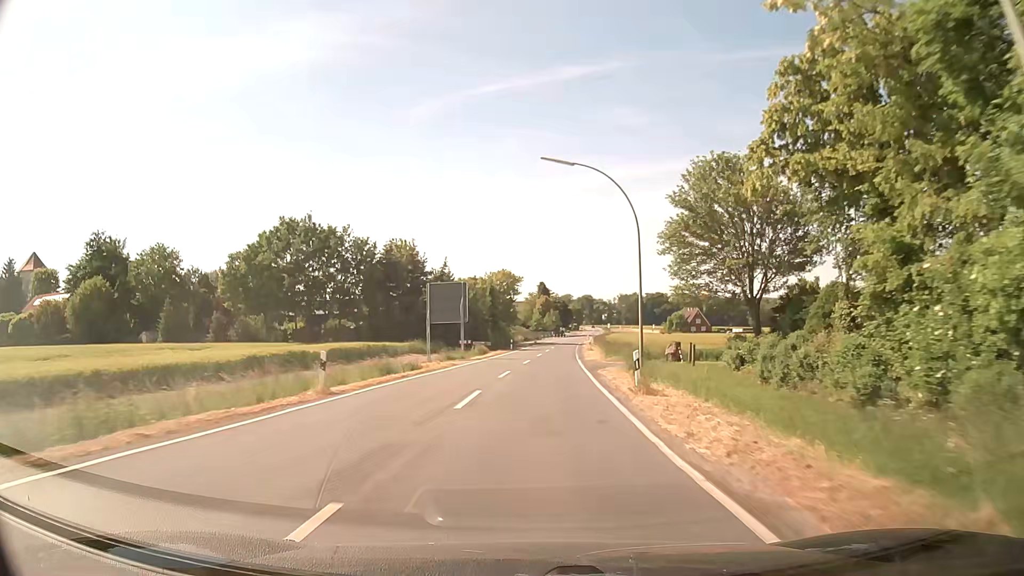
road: secondary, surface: asphalt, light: Day
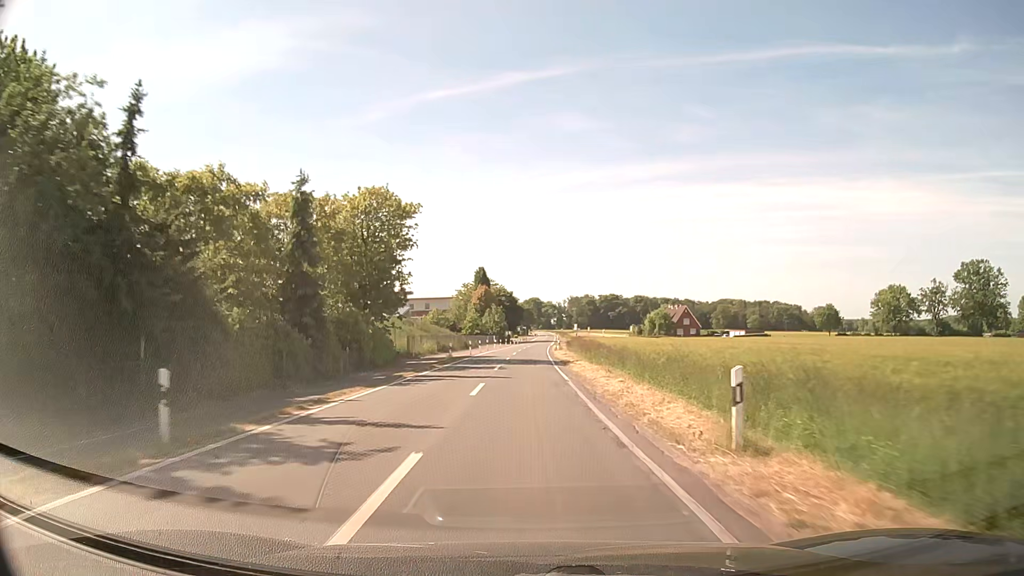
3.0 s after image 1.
(+2.8, +54.9) m; +5°
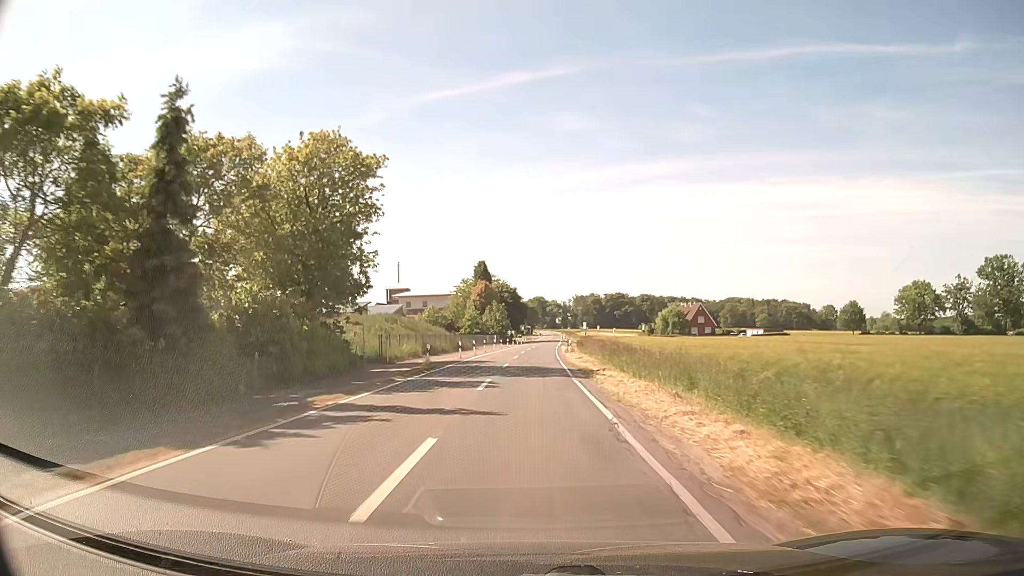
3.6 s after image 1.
(0.0, +11.0) m; 0°
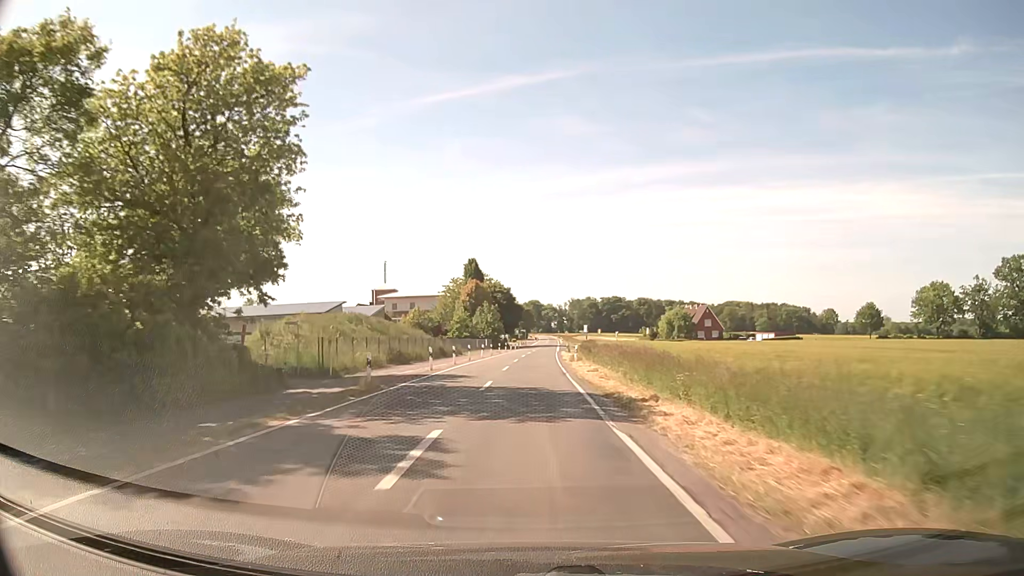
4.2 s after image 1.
(0.0, +11.0) m; 0°
